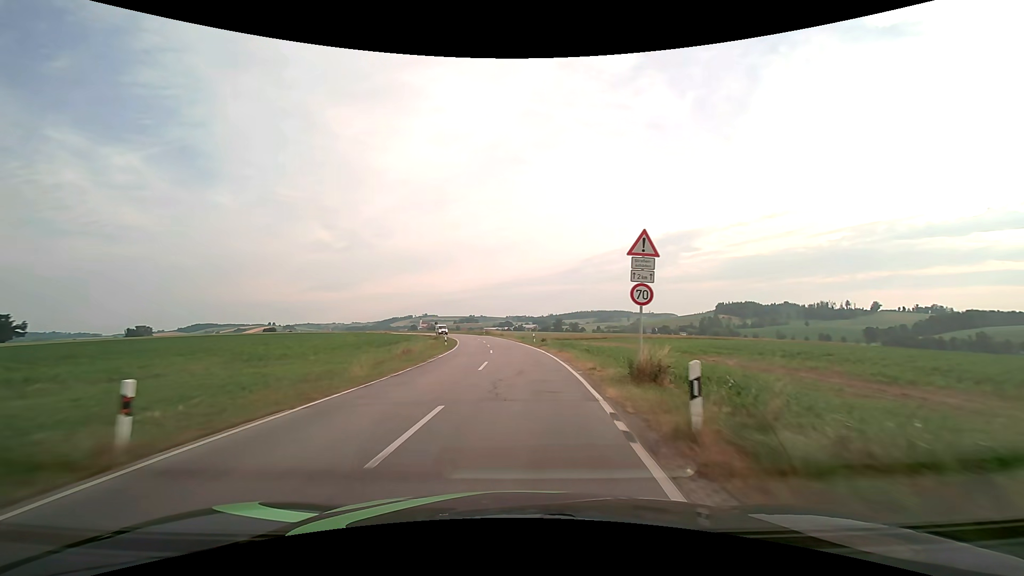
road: secondary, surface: asphalt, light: Day
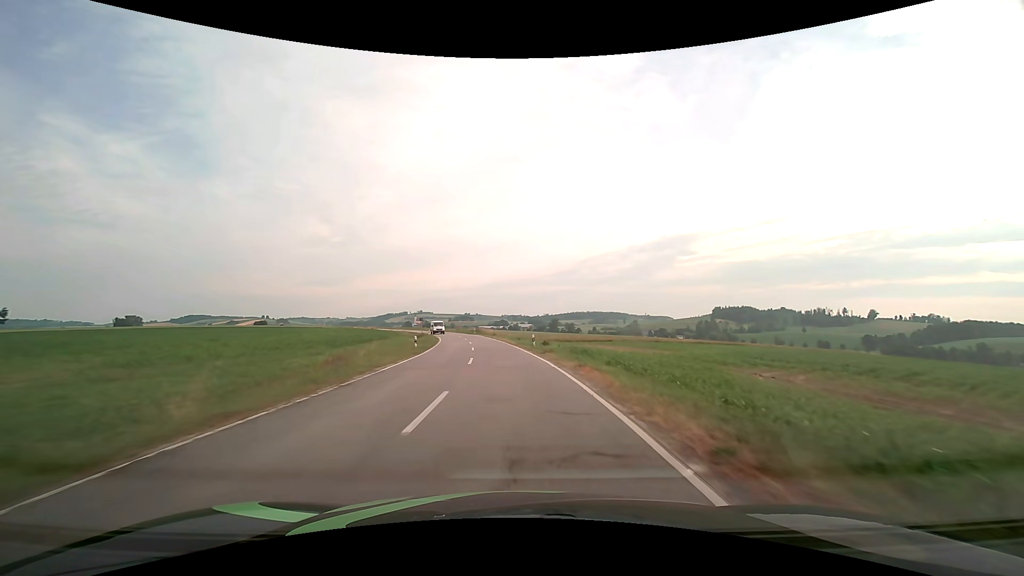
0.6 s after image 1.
(+0.1, +10.6) m; +1°
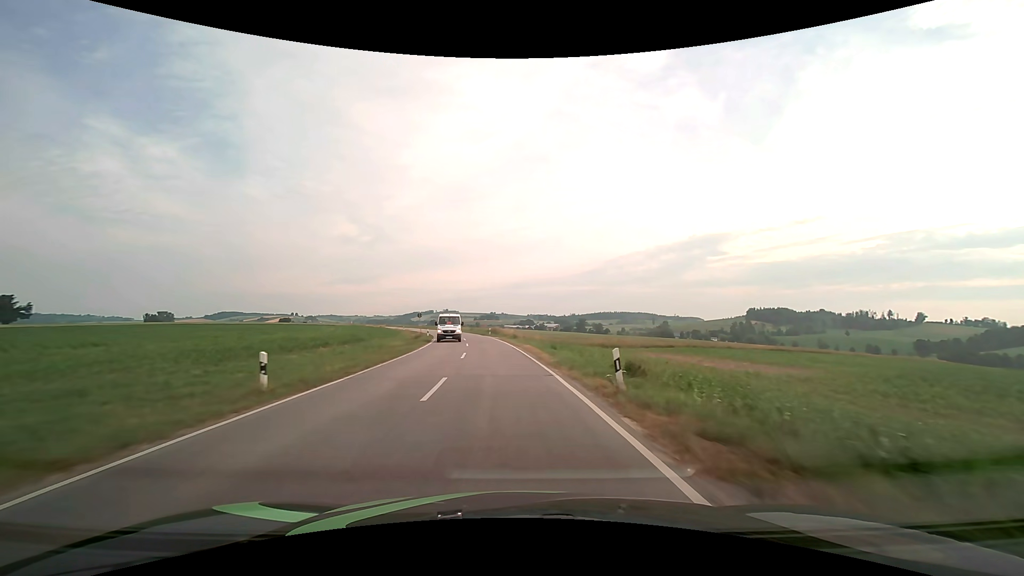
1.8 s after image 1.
(-0.4, +21.3) m; -3°
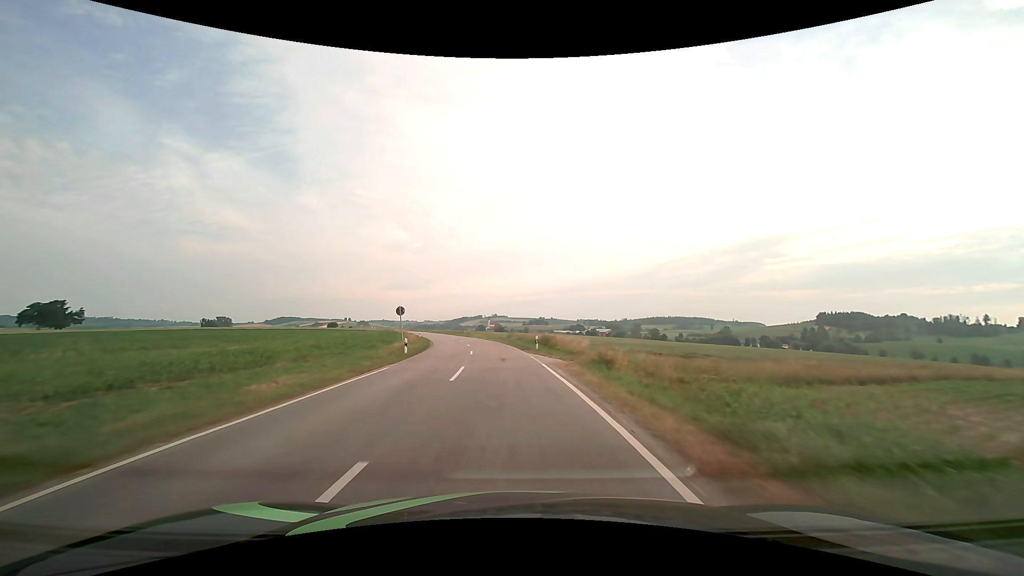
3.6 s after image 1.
(-1.6, +32.1) m; -6°
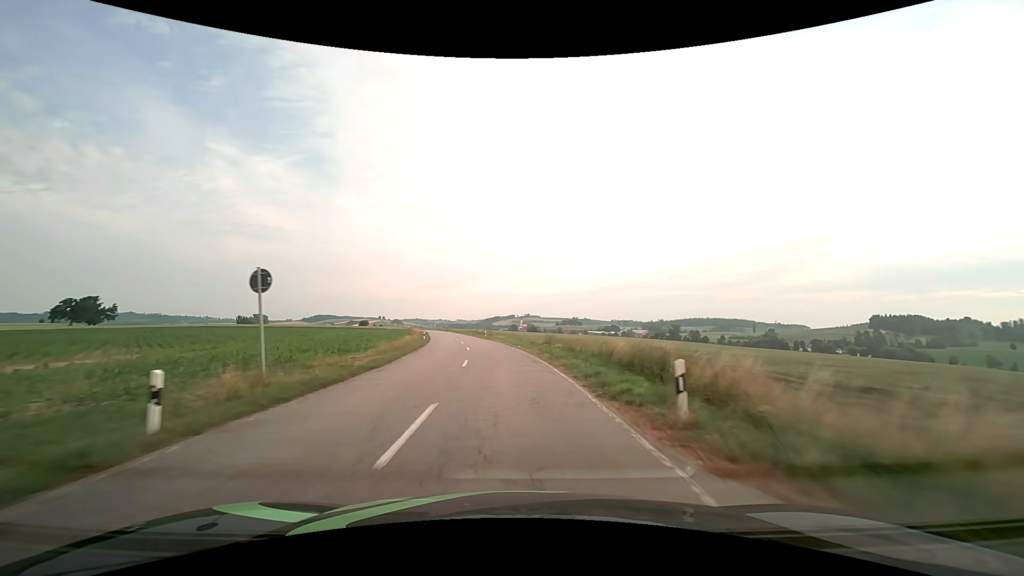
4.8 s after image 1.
(-0.6, +21.4) m; -4°
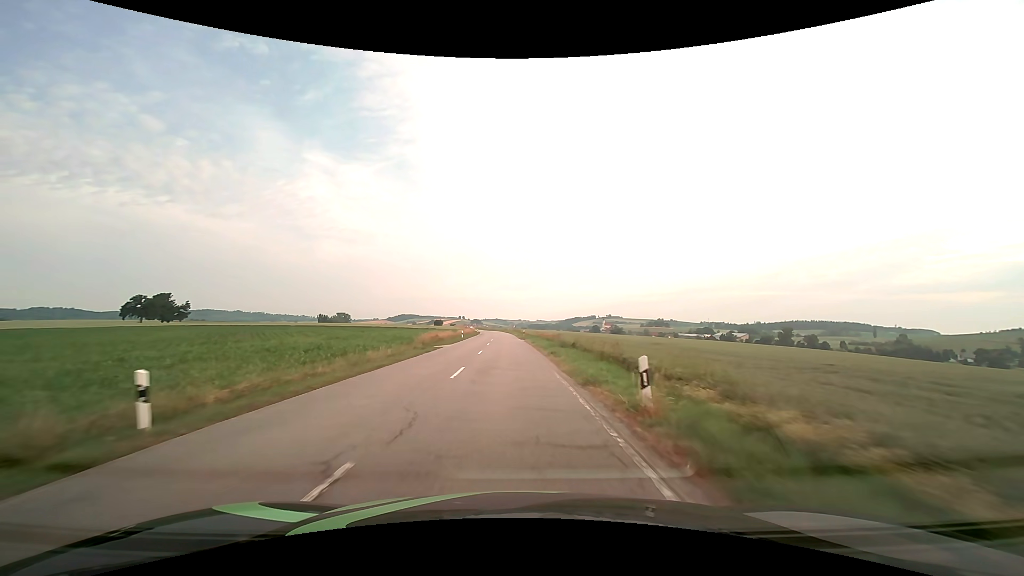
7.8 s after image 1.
(-4.4, +53.4) m; -9°
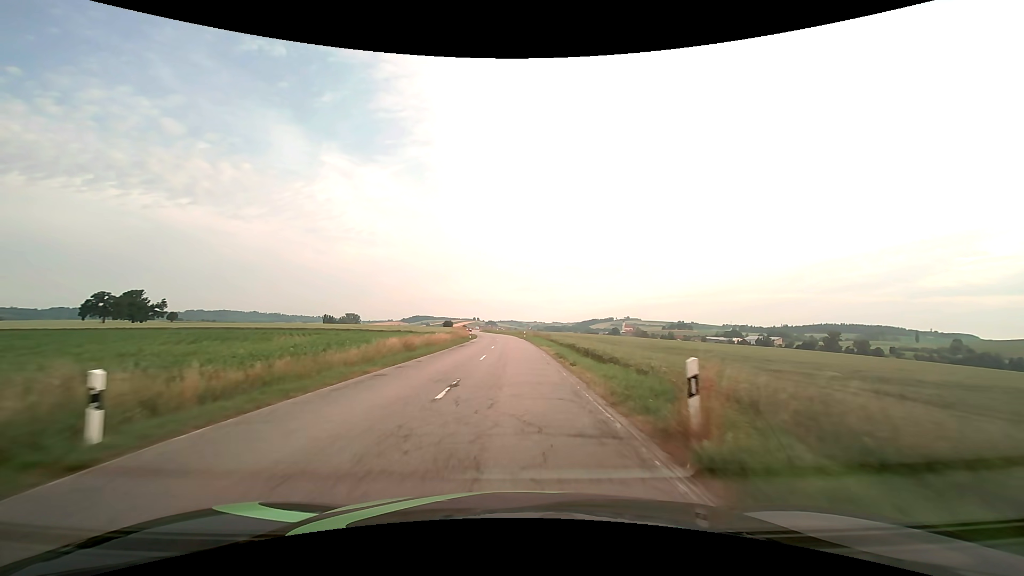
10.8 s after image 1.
(-1.3, +53.8) m; -2°
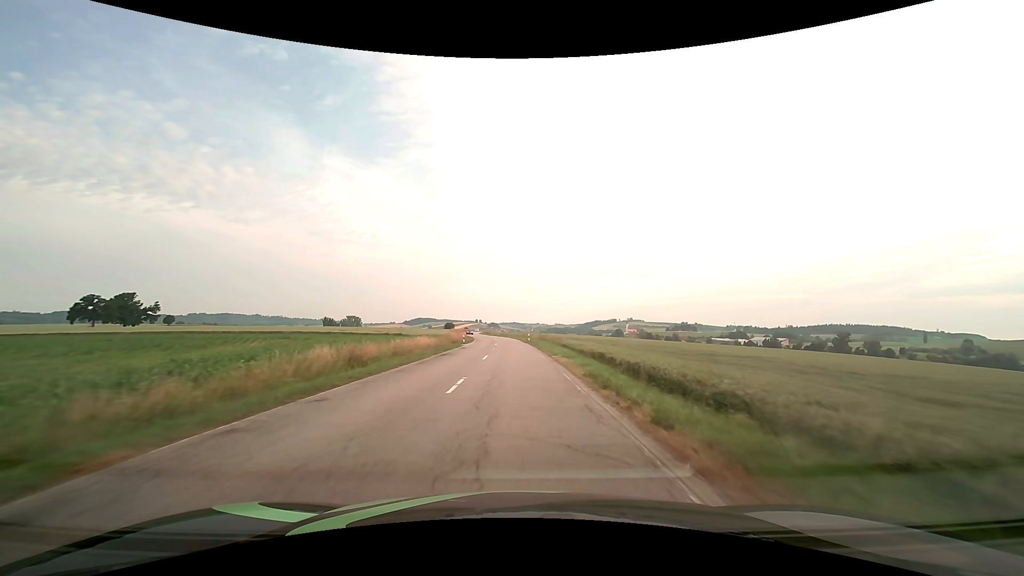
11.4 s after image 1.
(0.0, +10.7) m; 0°
(0, +10) (0, +20) (0, +30) (0, +40) (-1, +50) (-1, +60) (-1, +70) (-2, +80) (-3, +90) (-4, +100) m
